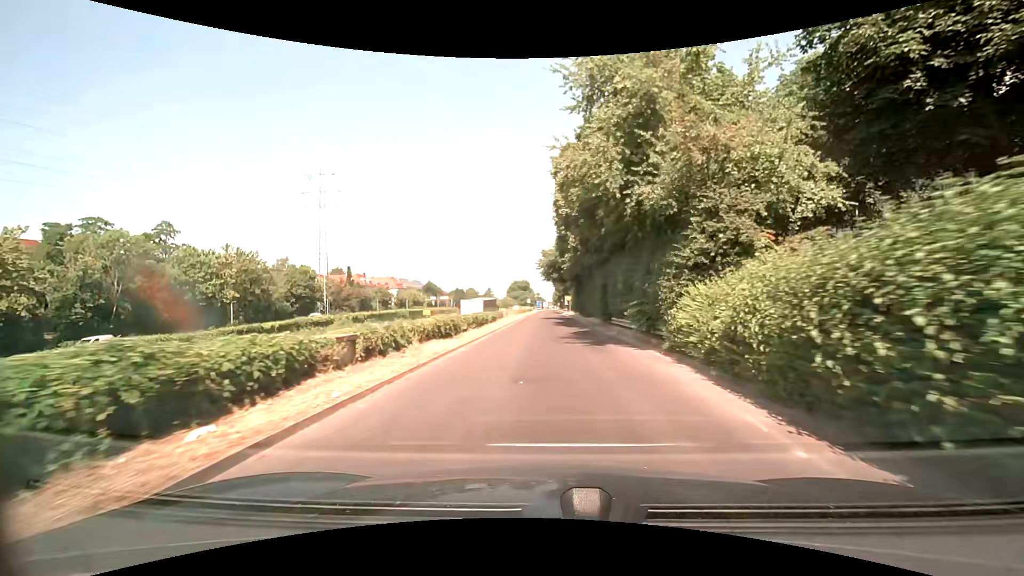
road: trunk_link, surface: asphalt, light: Day
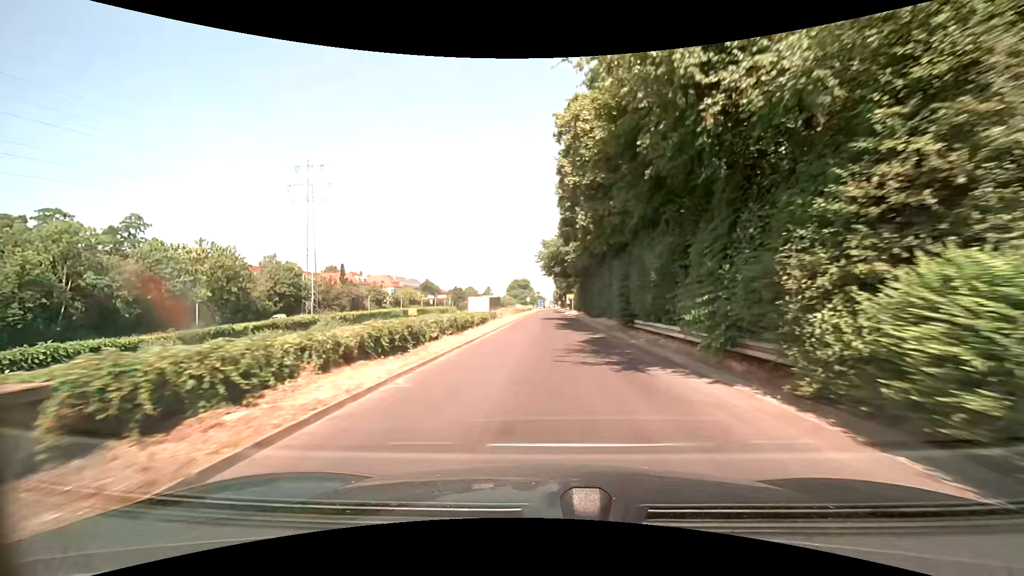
(0.0, +7.0) m; 0°
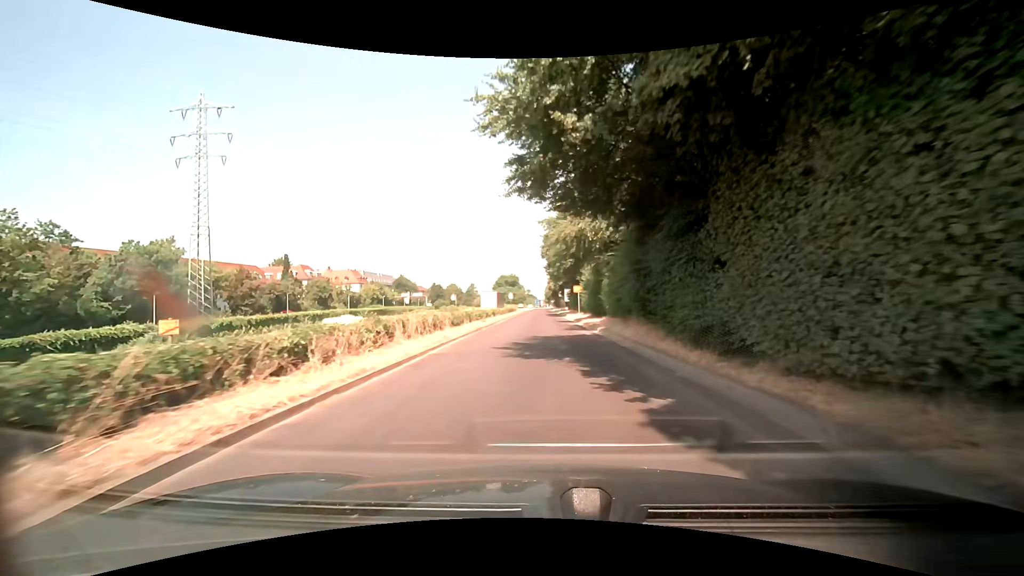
(+0.4, +35.1) m; +1°
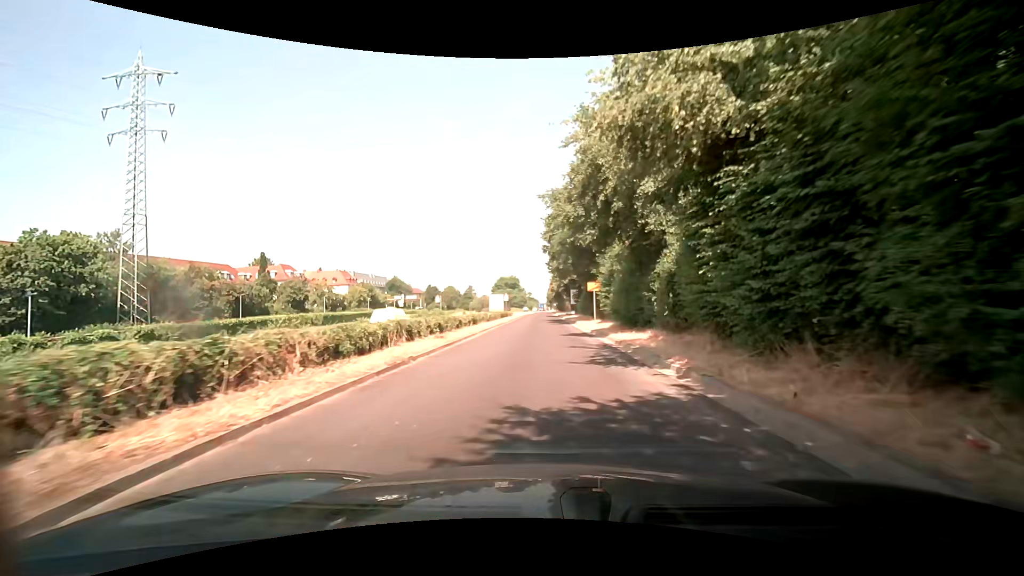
(-0.1, +14.4) m; 0°
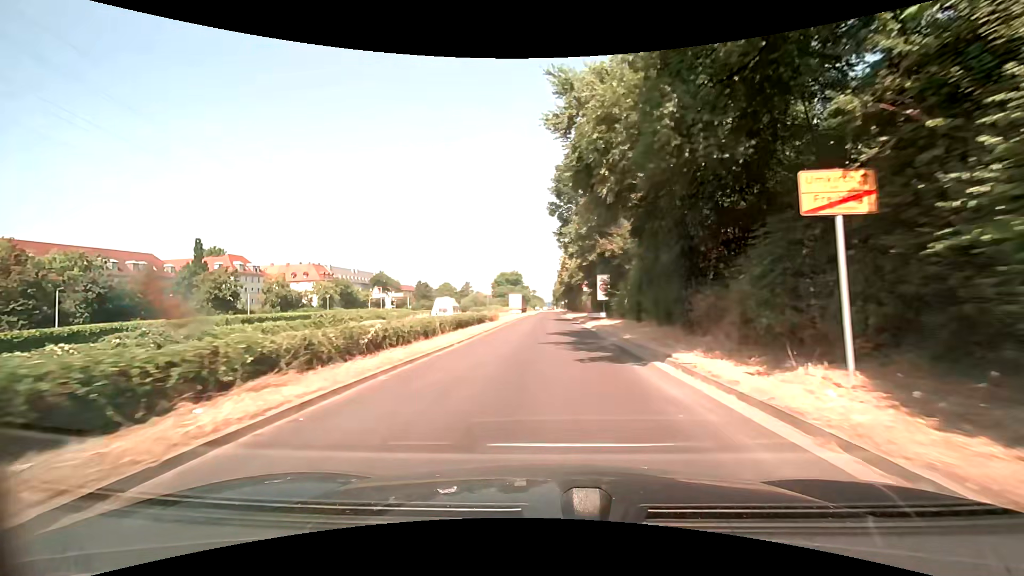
(-0.3, +29.6) m; -1°
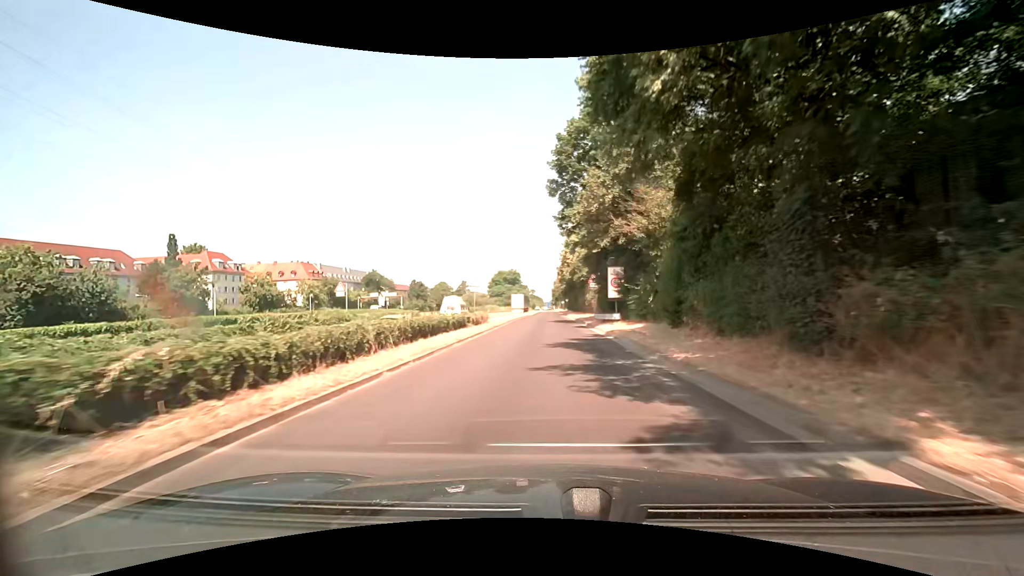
(0.0, +7.8) m; 0°
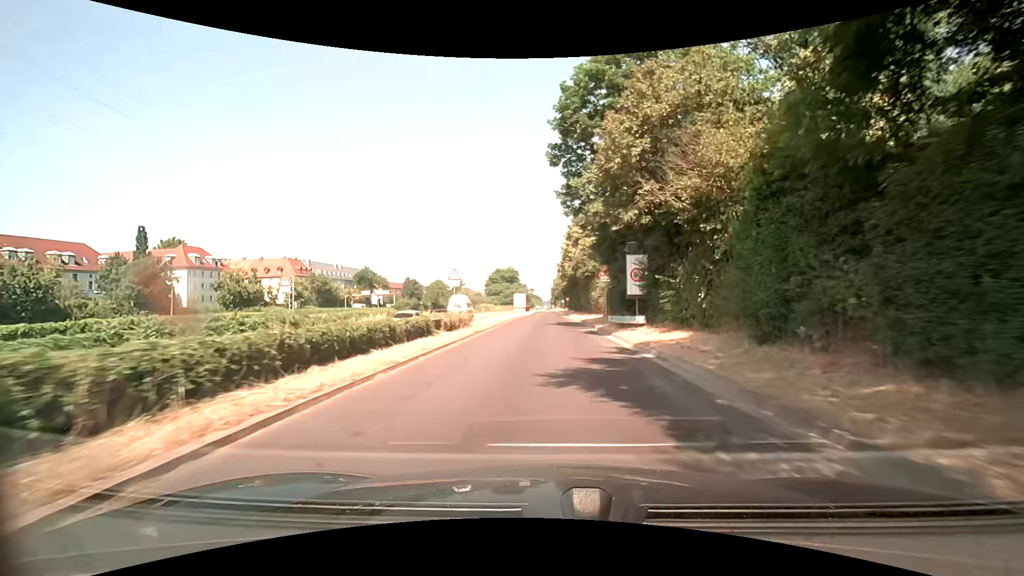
(0.0, +8.0) m; 0°
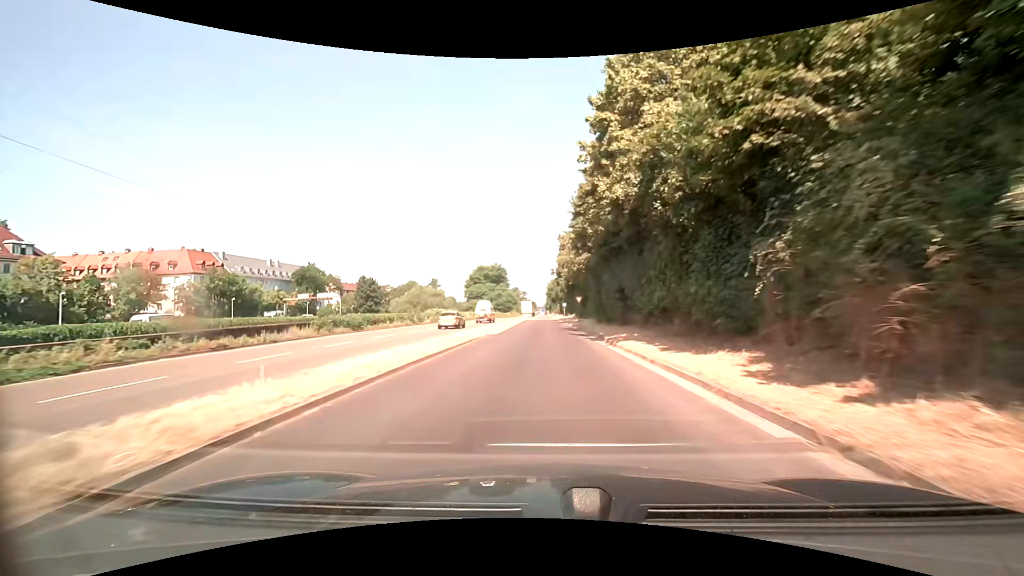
(+0.4, +44.3) m; +1°
